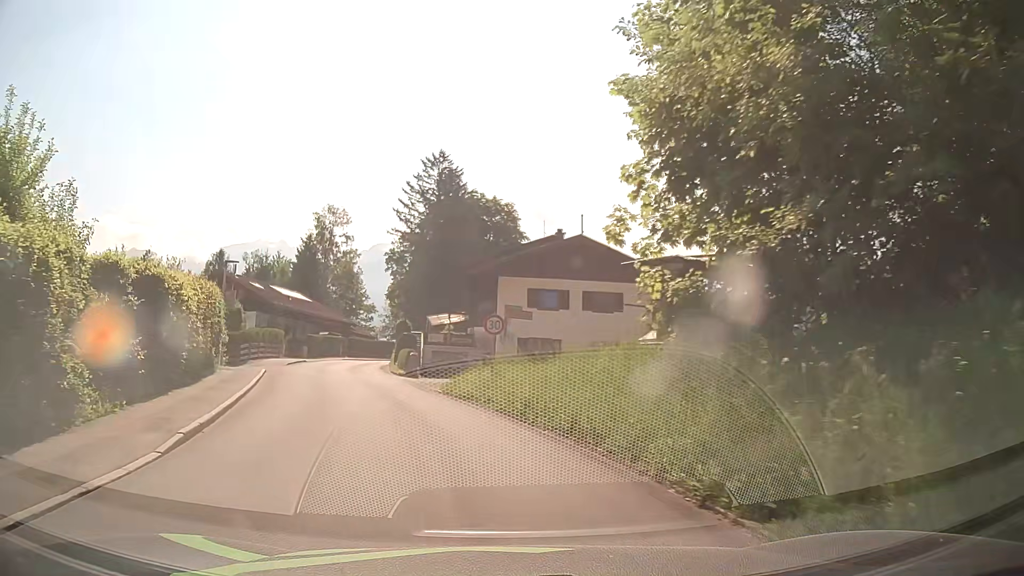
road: tertiary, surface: asphalt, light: Day
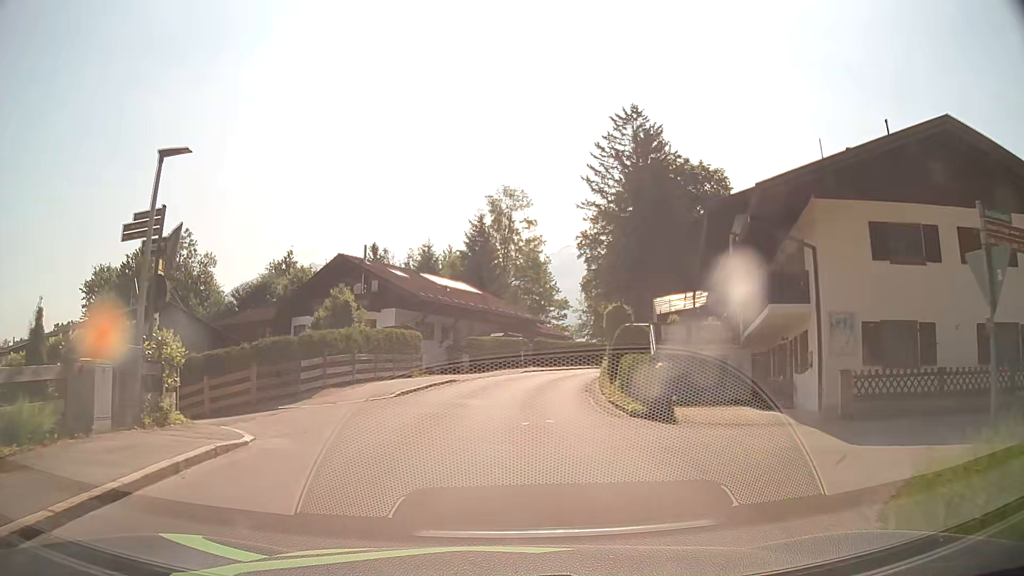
(-3.1, +17.6) m; -17°
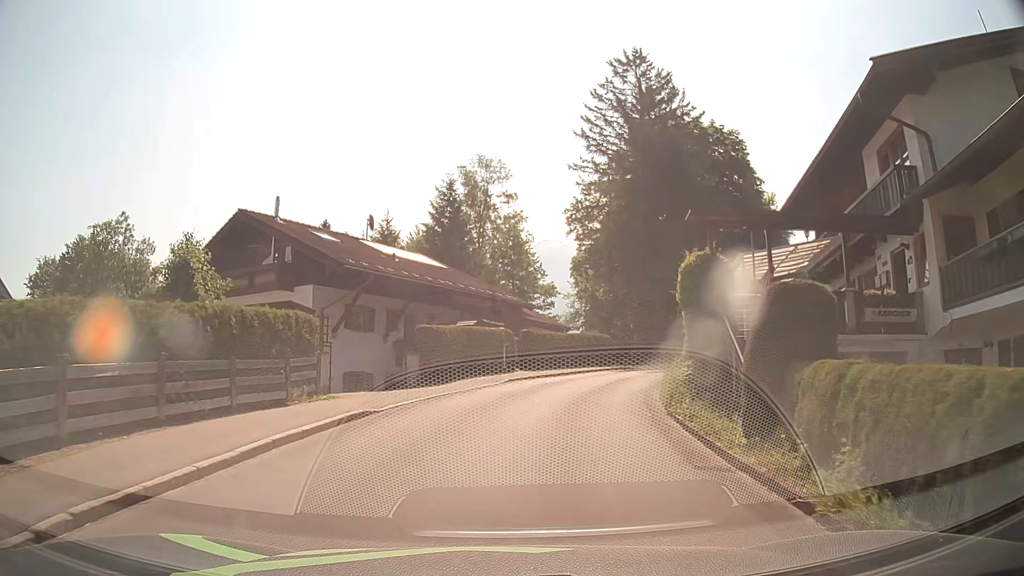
(+0.1, +13.9) m; +2°
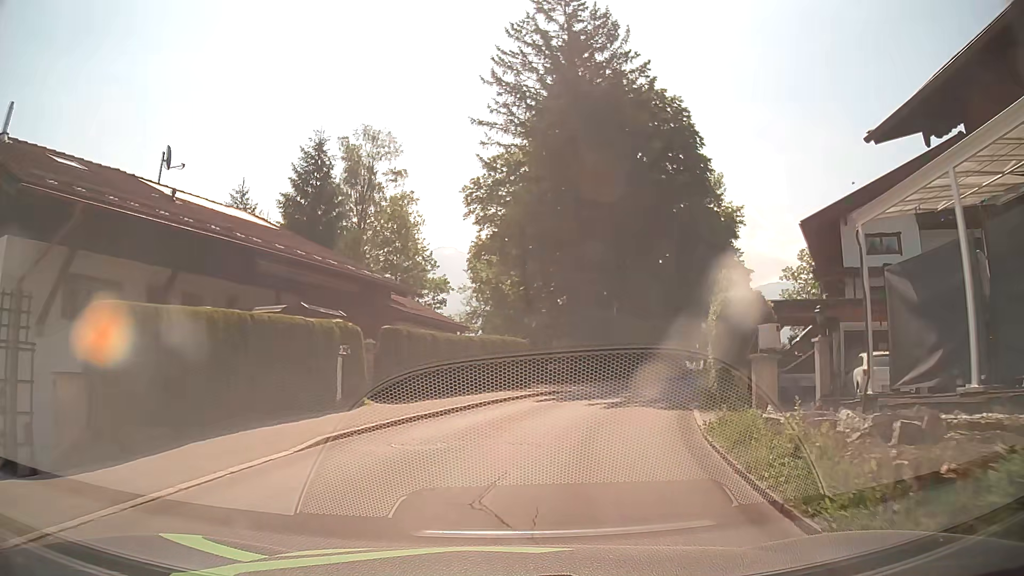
(+1.0, +13.8) m; +8°
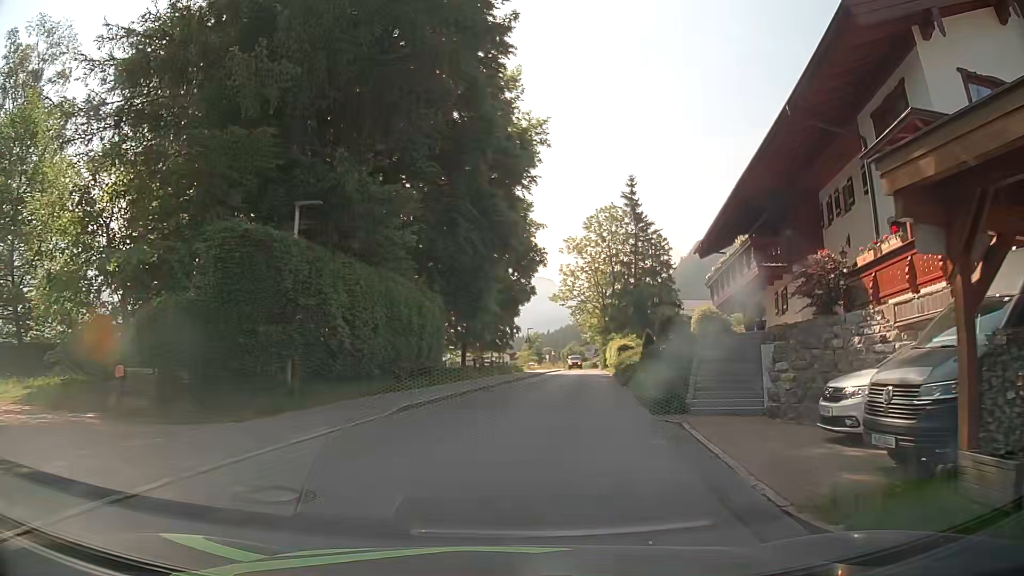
(+4.8, +22.4) m; +24°
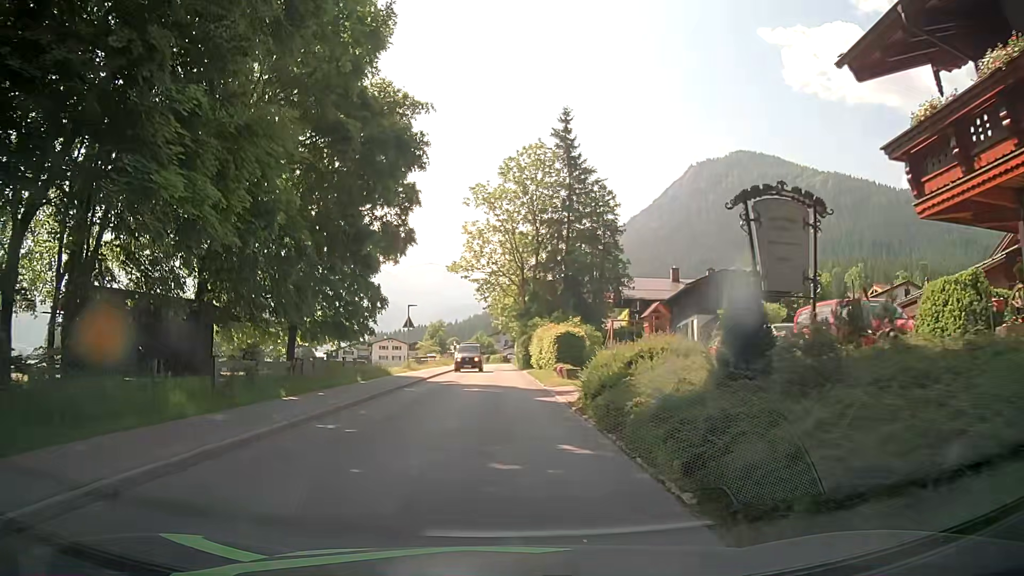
(+2.2, +23.4) m; +8°
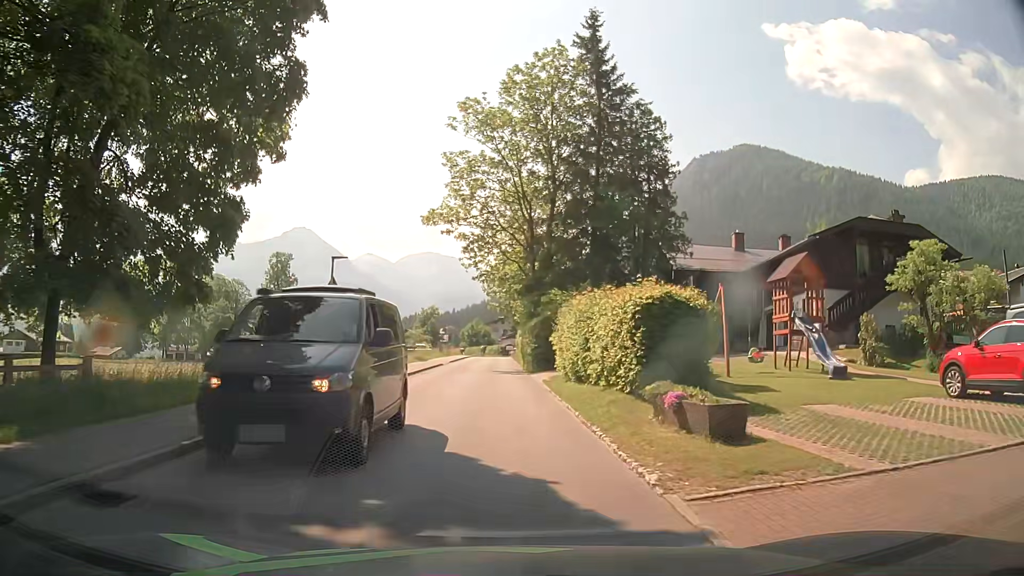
(-0.3, +19.0) m; -1°
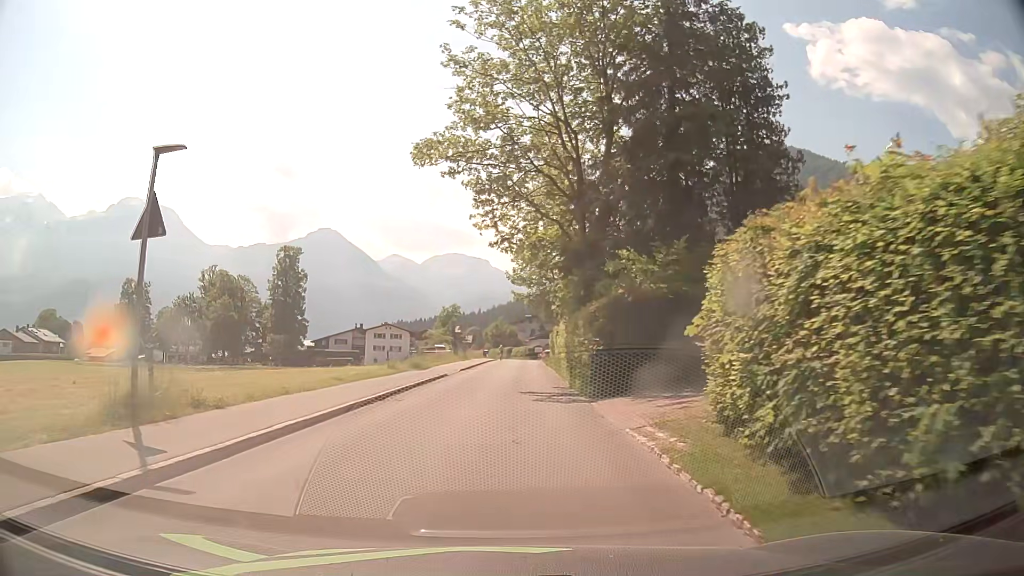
(-0.2, +14.2) m; -2°
(0, +10) (0, +20) (+1, +30) (+1, +40) (+1, +50) (+1, +60) (+1, +70) (+1, +80) (+1, +90) (+1, +100) m
